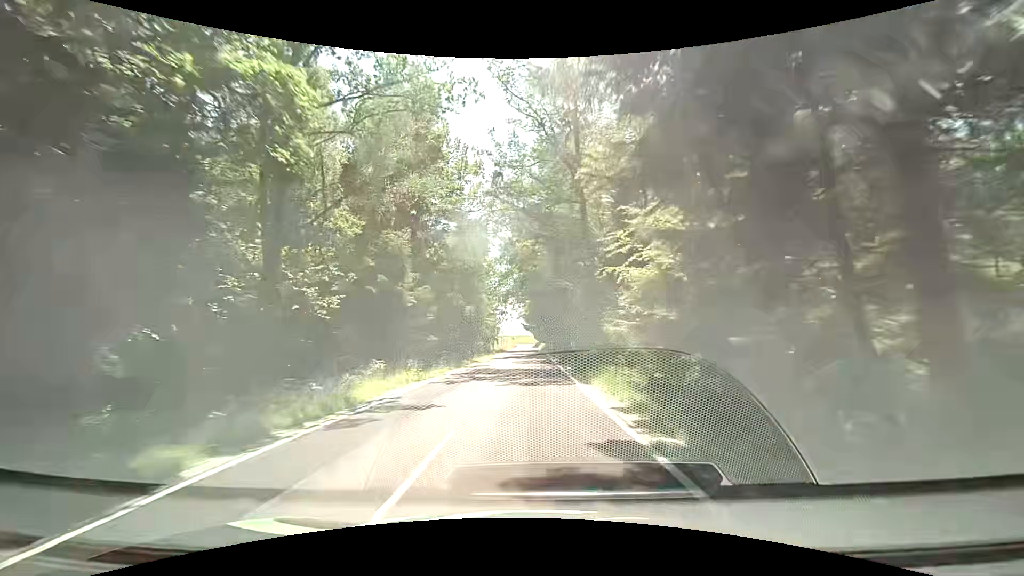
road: tertiary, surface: asphalt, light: Day
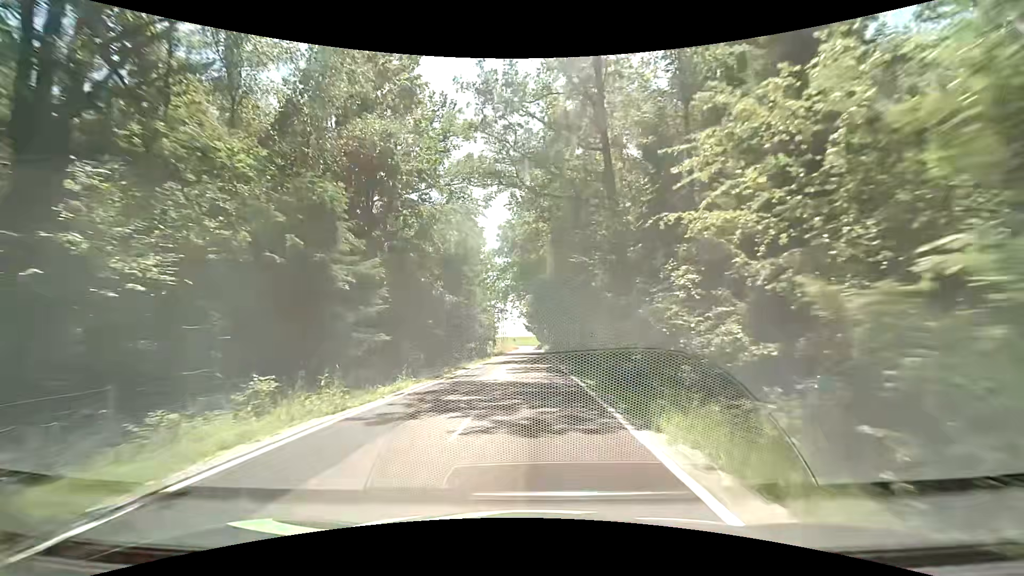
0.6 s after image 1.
(0.0, +8.2) m; 0°
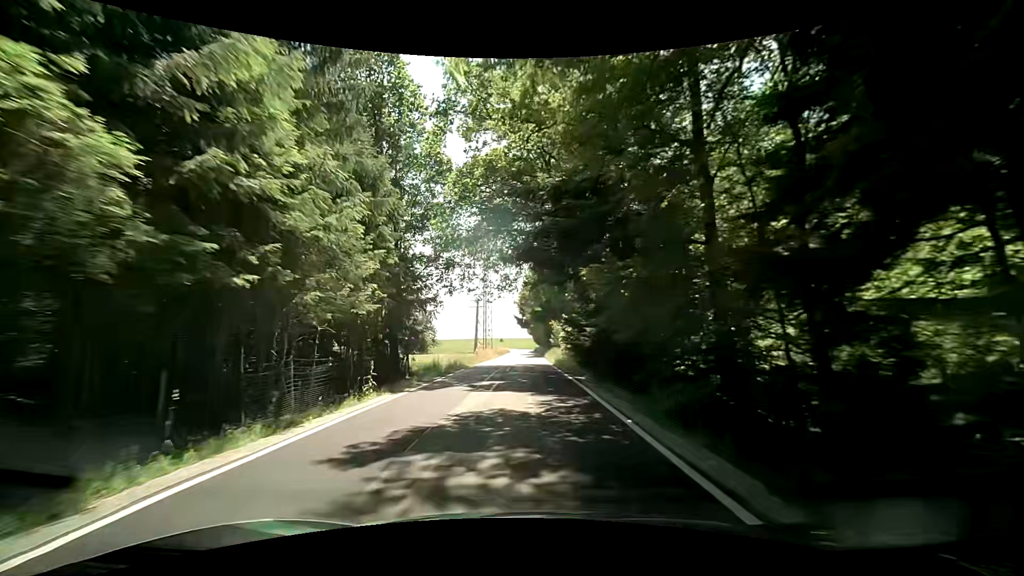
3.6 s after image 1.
(0.0, +40.5) m; 0°
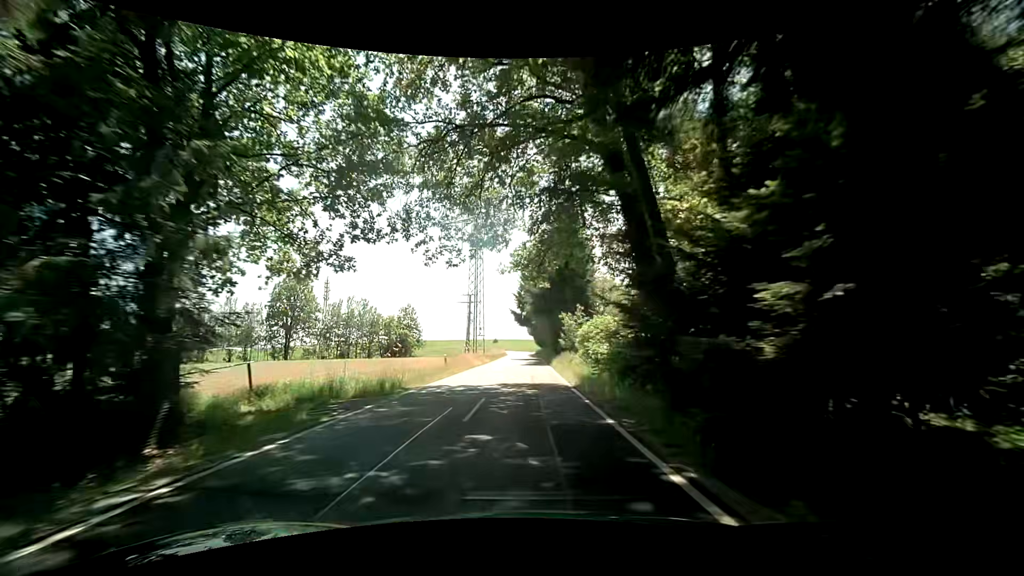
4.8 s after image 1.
(0.0, +16.3) m; -1°
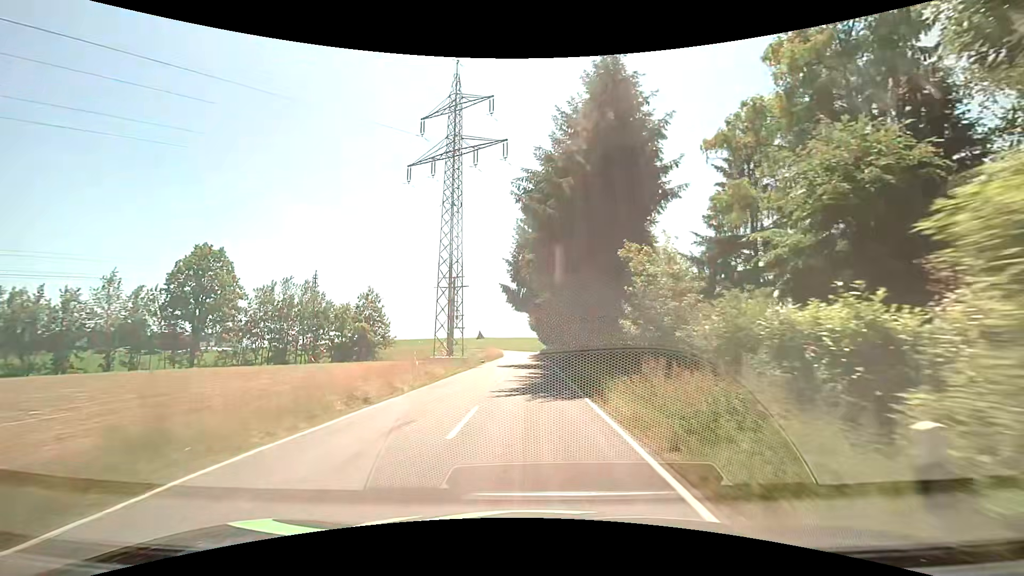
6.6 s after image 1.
(+0.3, +25.0) m; 0°
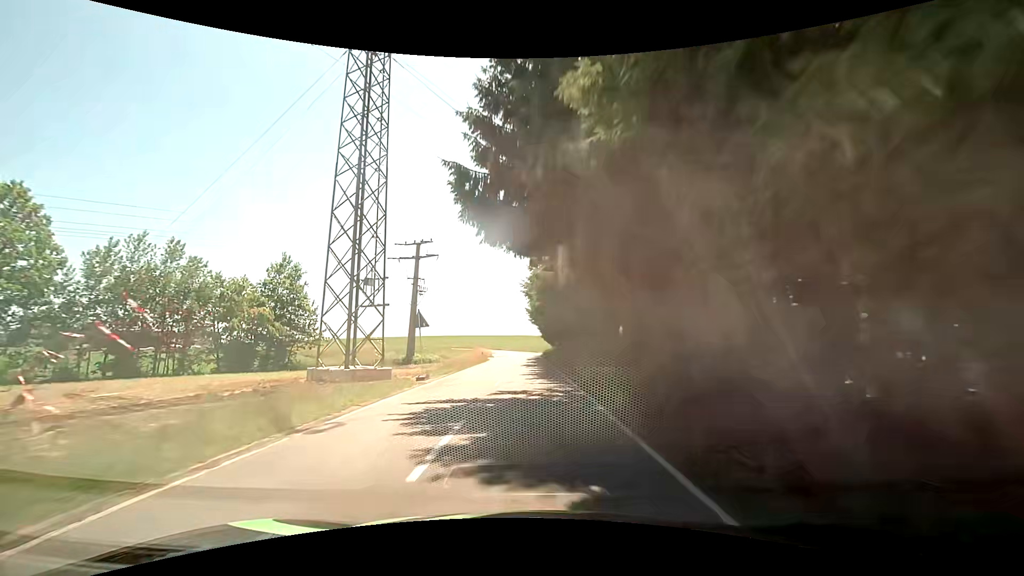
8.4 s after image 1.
(+0.1, +25.6) m; +1°
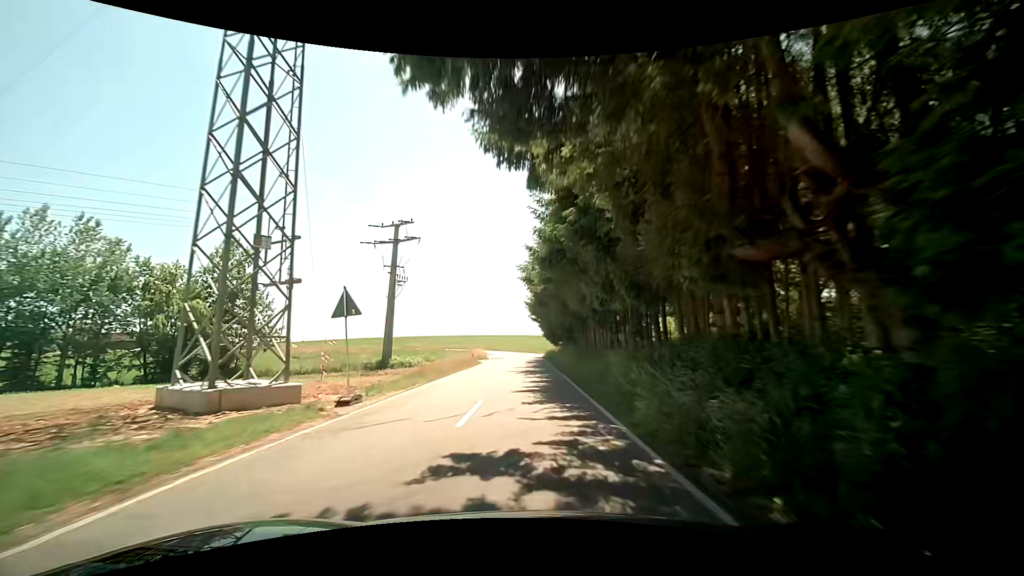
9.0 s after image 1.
(0.0, +8.7) m; -1°
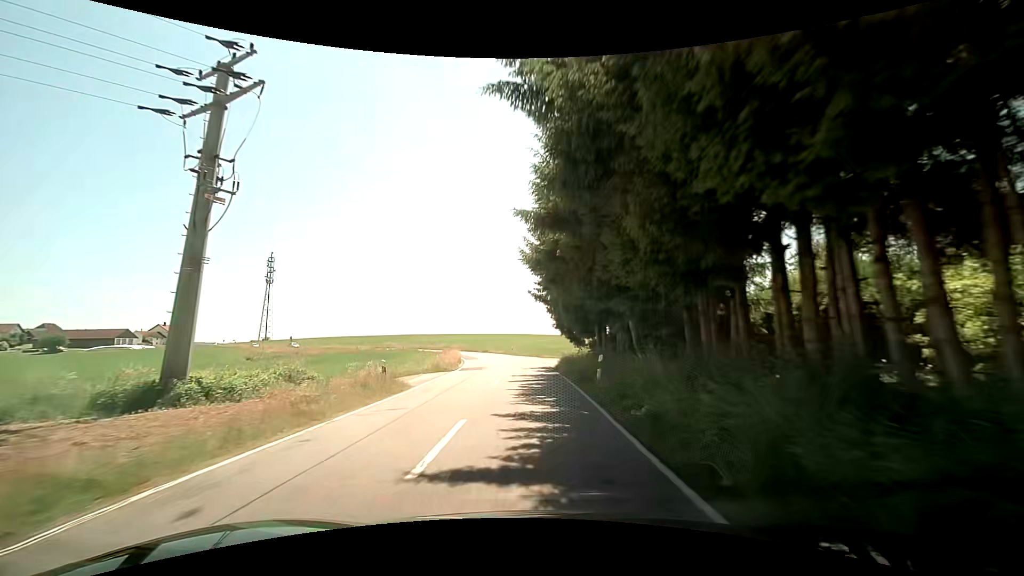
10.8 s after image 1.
(+0.1, +26.4) m; 0°
(0, +10) (0, +20) (0, +30) (-1, +40) (-2, +50) (-4, +60) (-7, +69) (-11, +79) (-15, +87) (-21, +95) m
